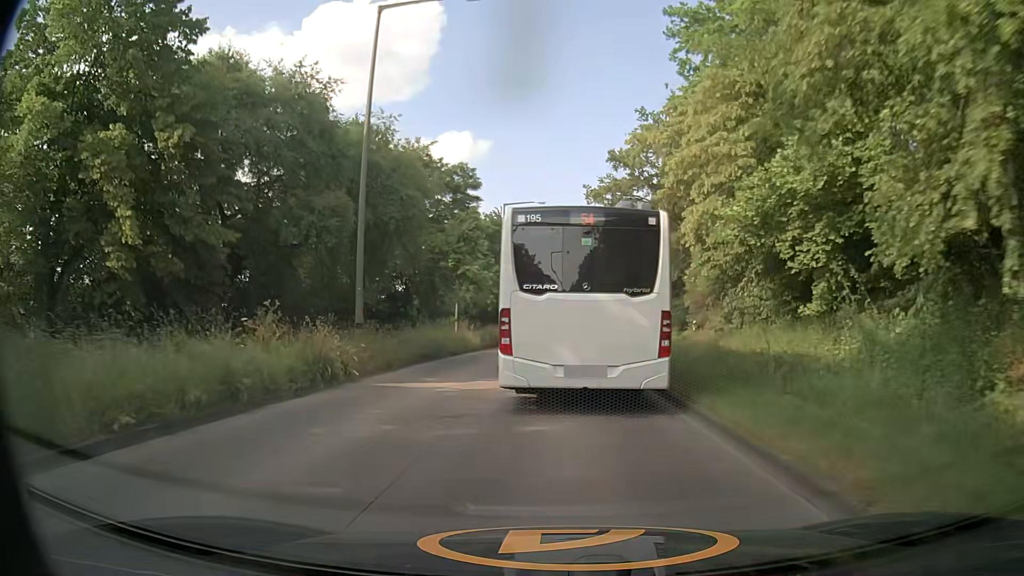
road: tertiary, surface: concrete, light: Day
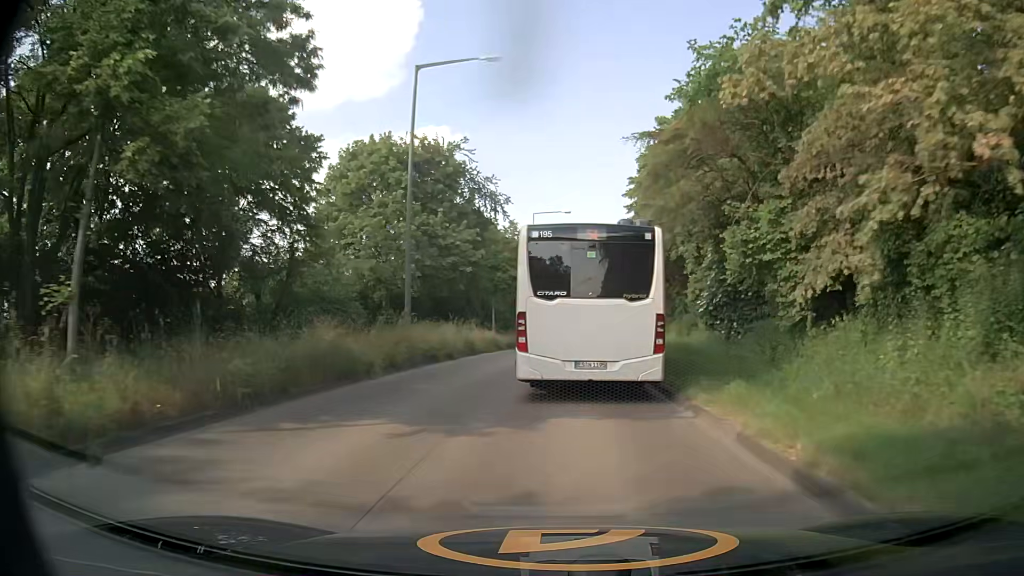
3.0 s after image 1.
(+1.1, +29.9) m; +3°
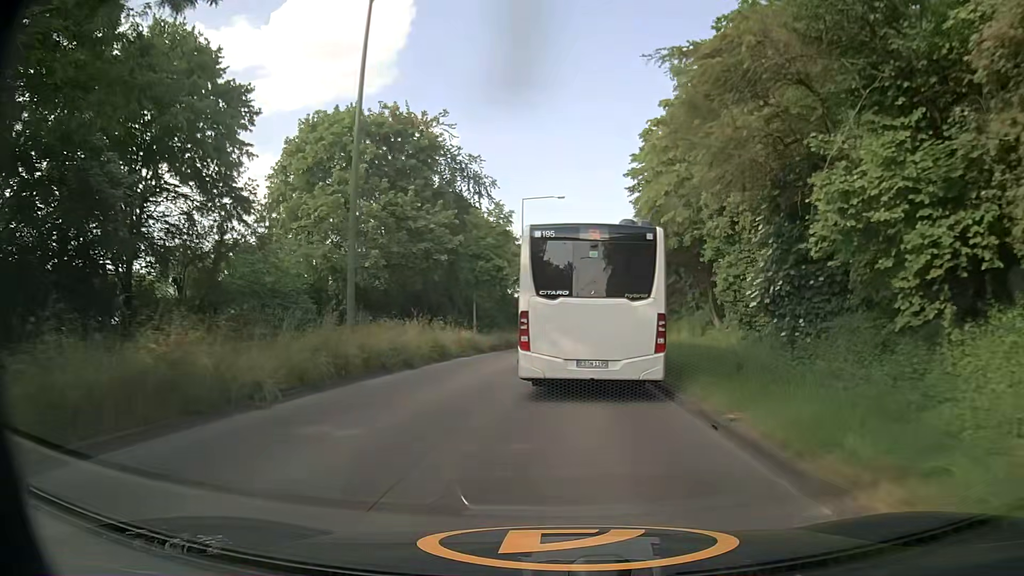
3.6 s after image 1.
(+0.1, +6.2) m; +1°
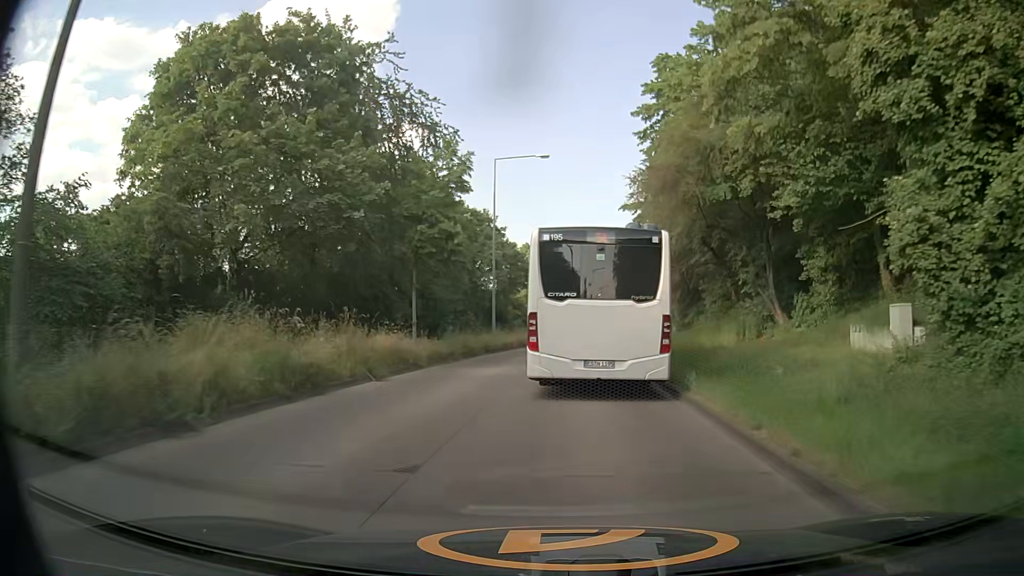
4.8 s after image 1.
(+0.2, +12.5) m; +2°
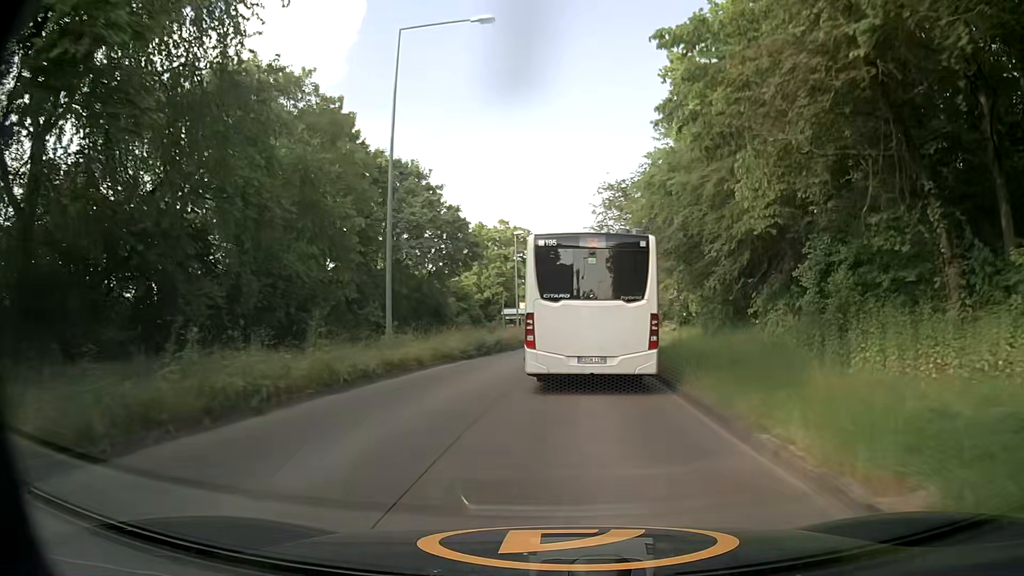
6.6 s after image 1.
(+0.3, +19.1) m; +3°
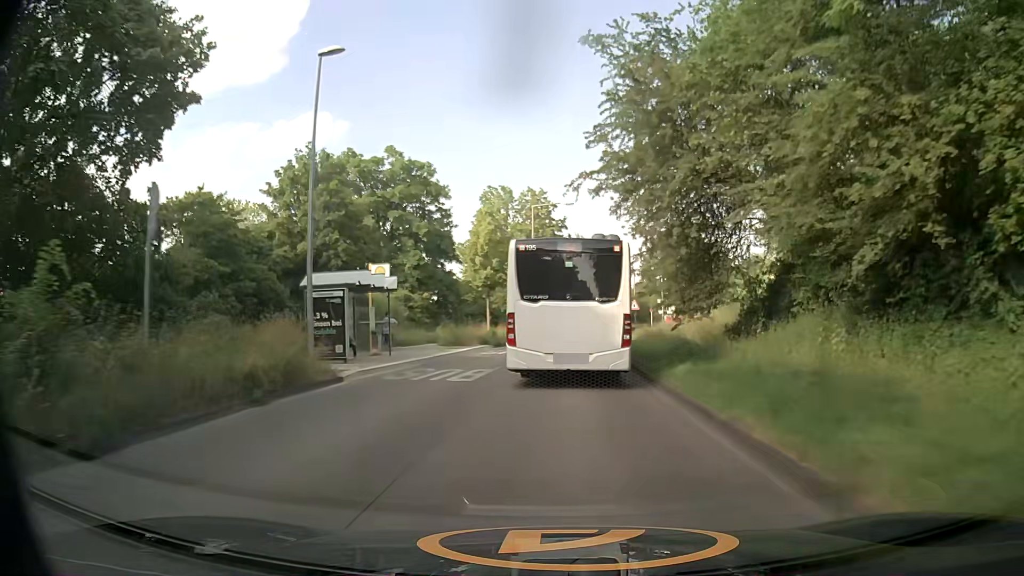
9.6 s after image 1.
(+1.6, +33.2) m; +5°
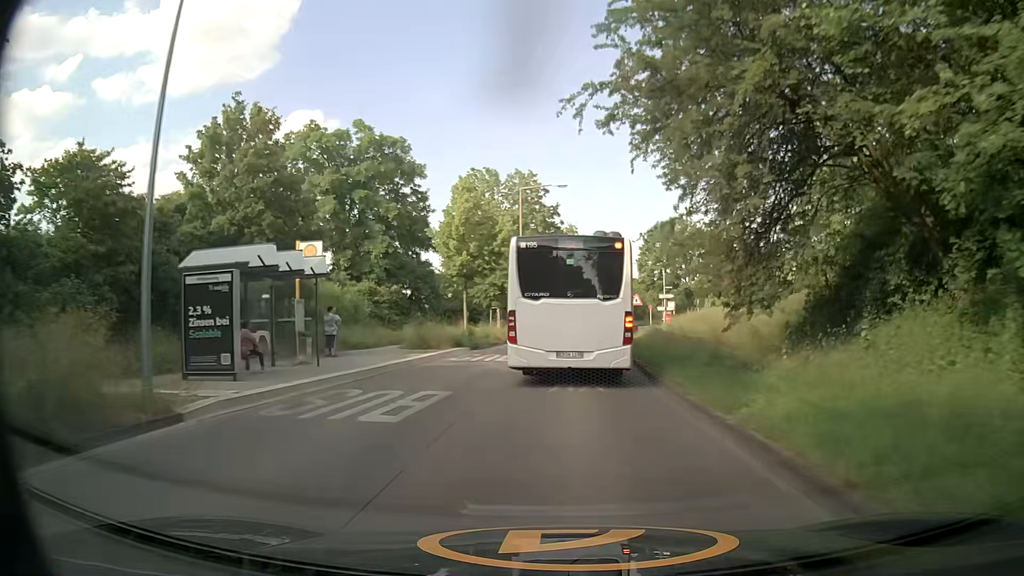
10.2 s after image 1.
(+0.1, +6.8) m; +1°
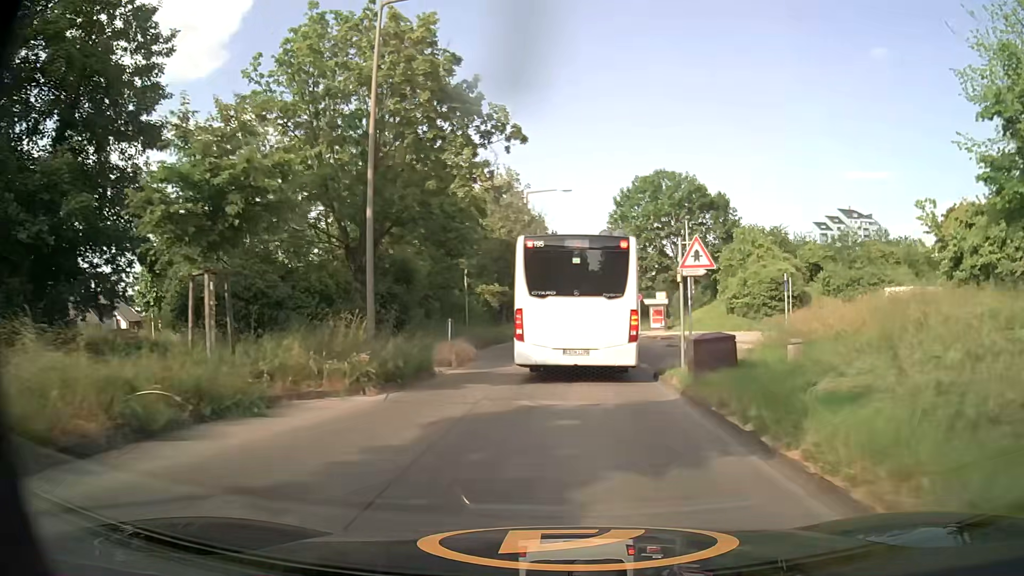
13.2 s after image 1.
(+1.7, +31.9) m; +6°
(0, +10) (+1, +20) (+2, +30) (+2, +40) (+2, +50) (+2, +60) (+3, +70) (+5, +80) (+8, +89) (+11, +99) m
